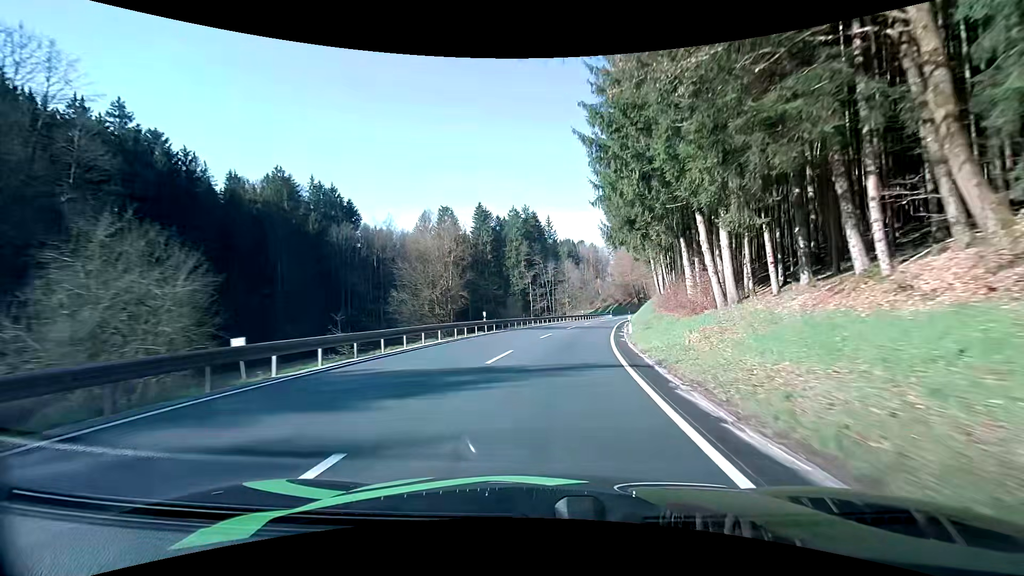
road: secondary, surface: asphalt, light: Day
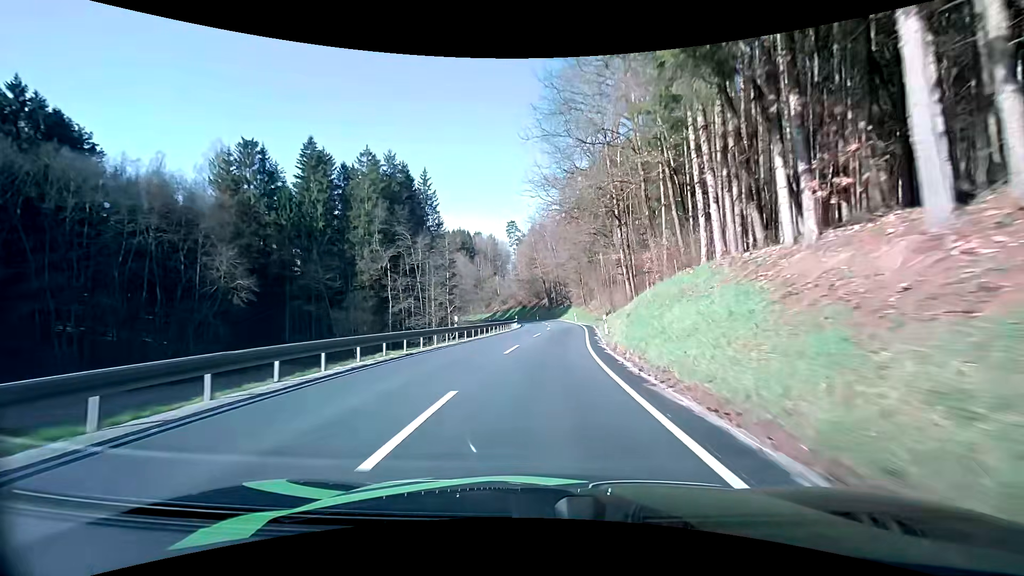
(+4.9, +43.8) m; +12°
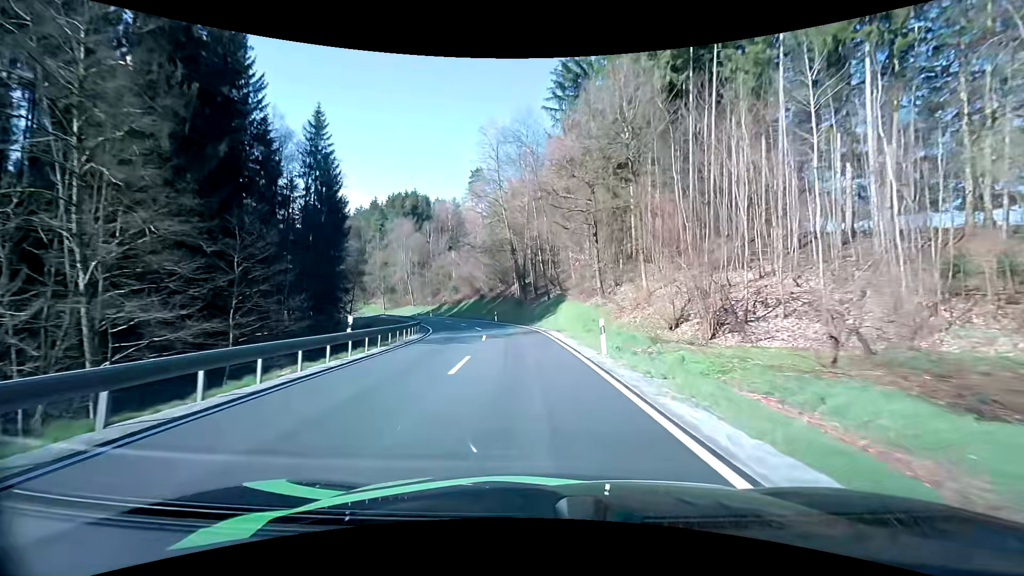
(+2.6, +53.6) m; +2°
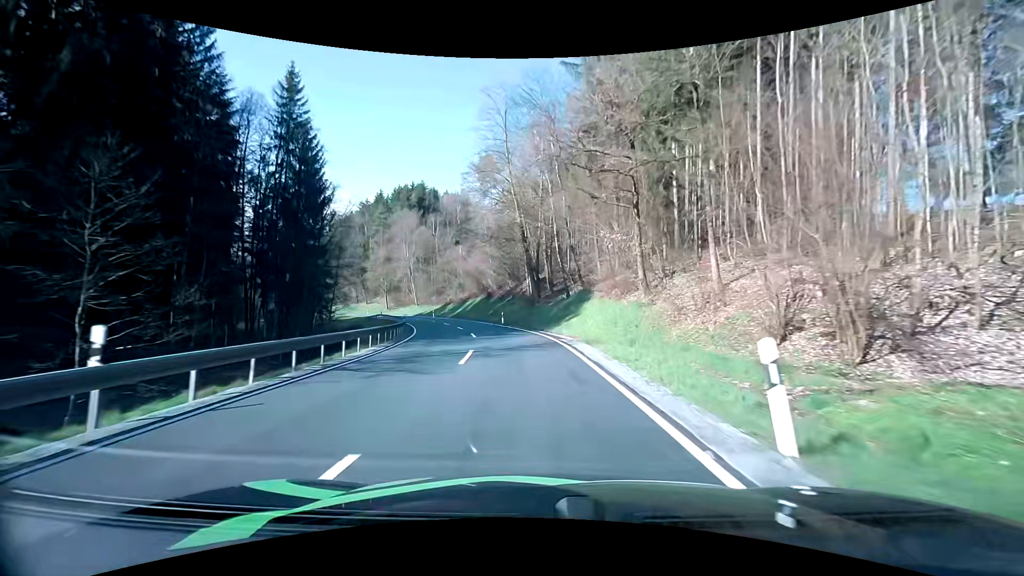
(-0.1, +10.1) m; -1°
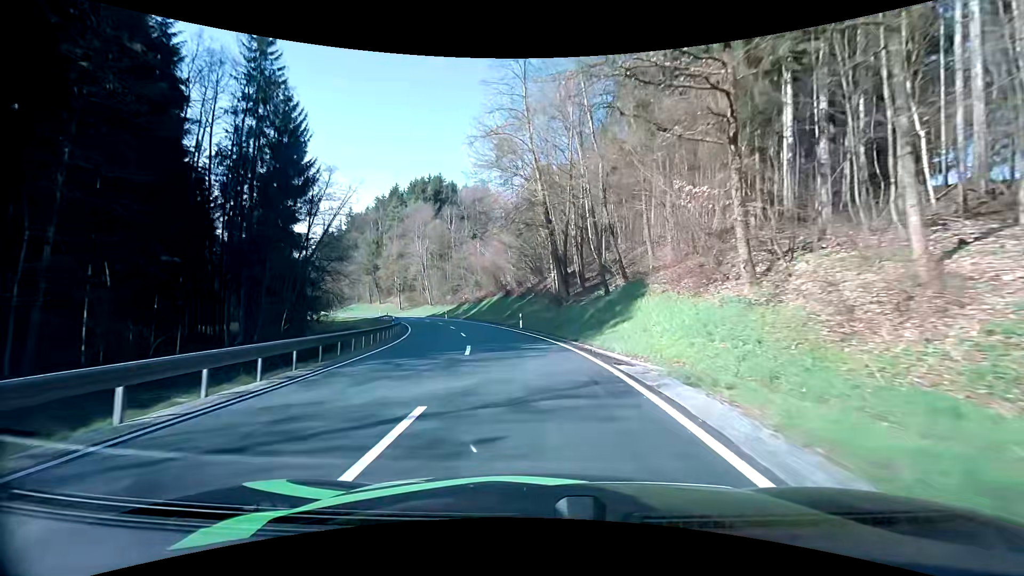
(-0.2, +9.9) m; -2°
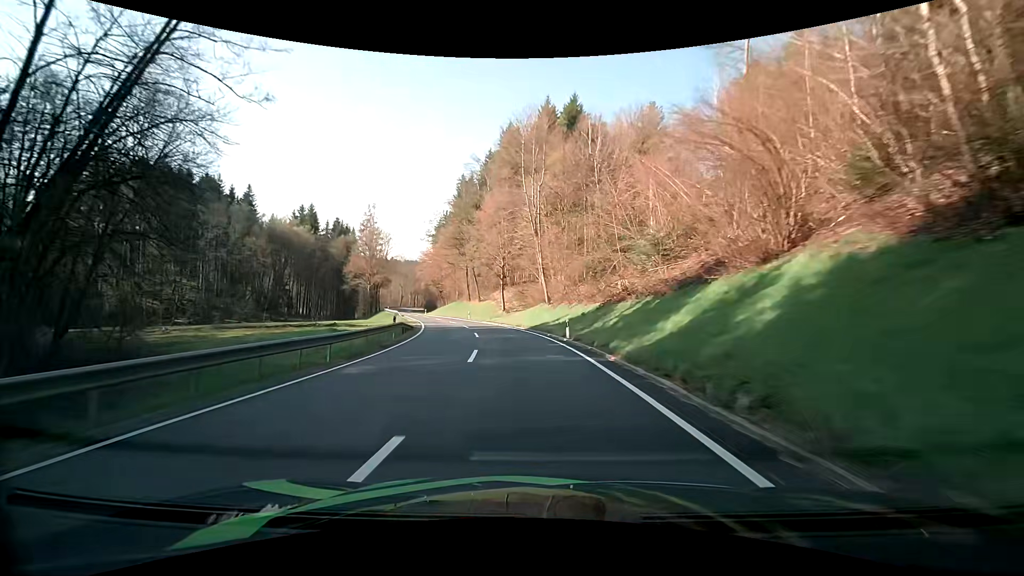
(-7.7, +49.7) m; -17°
(0, +10) (-1, +20) (-2, +30) (-4, +40) (-6, +49) (-9, +59) (-12, +69) (-15, +78) (-19, +87) (-22, +97) m
